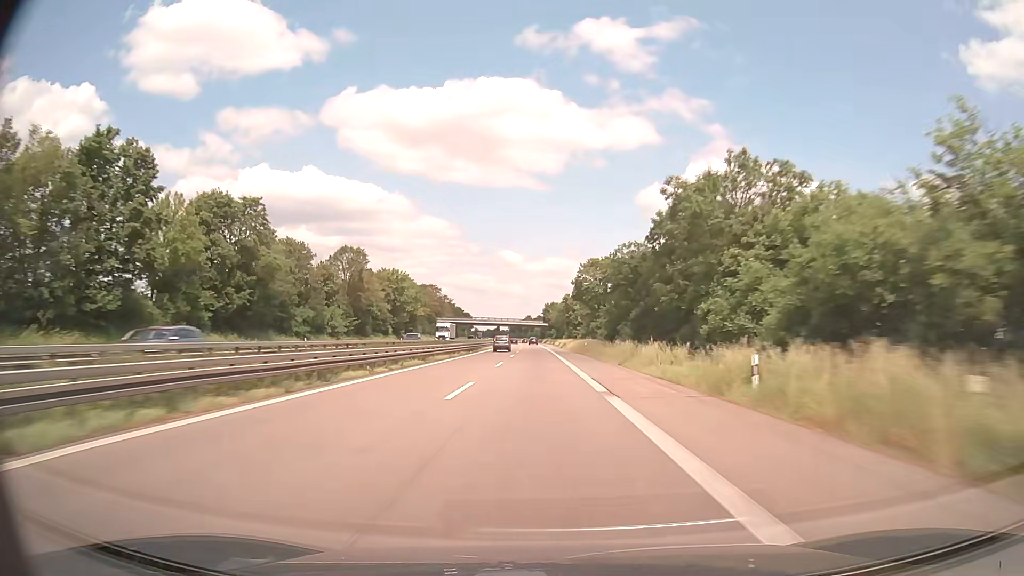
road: trunk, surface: asphalt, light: Day
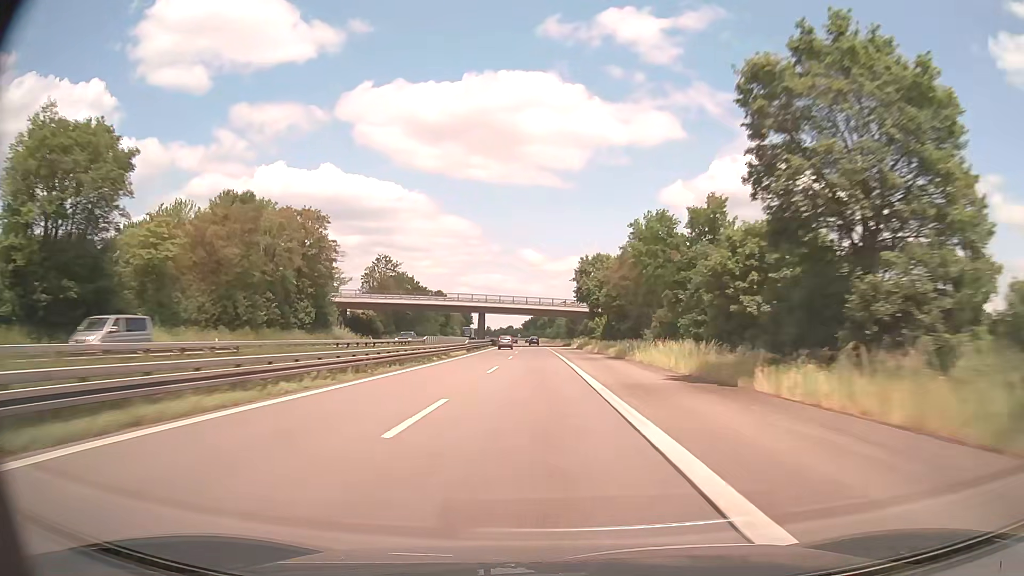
(-2.1, +113.9) m; -2°
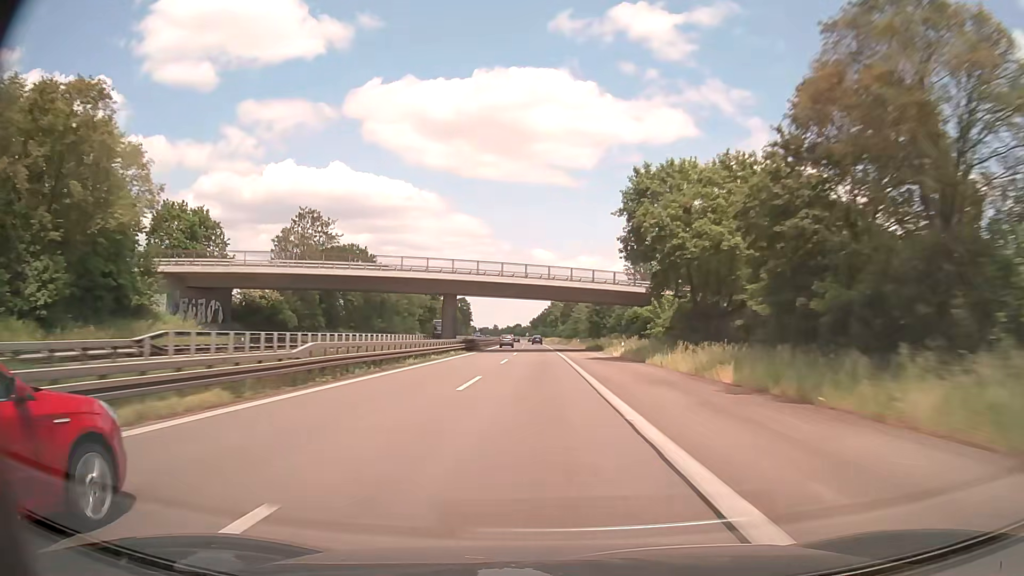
(-0.3, +45.9) m; -1°
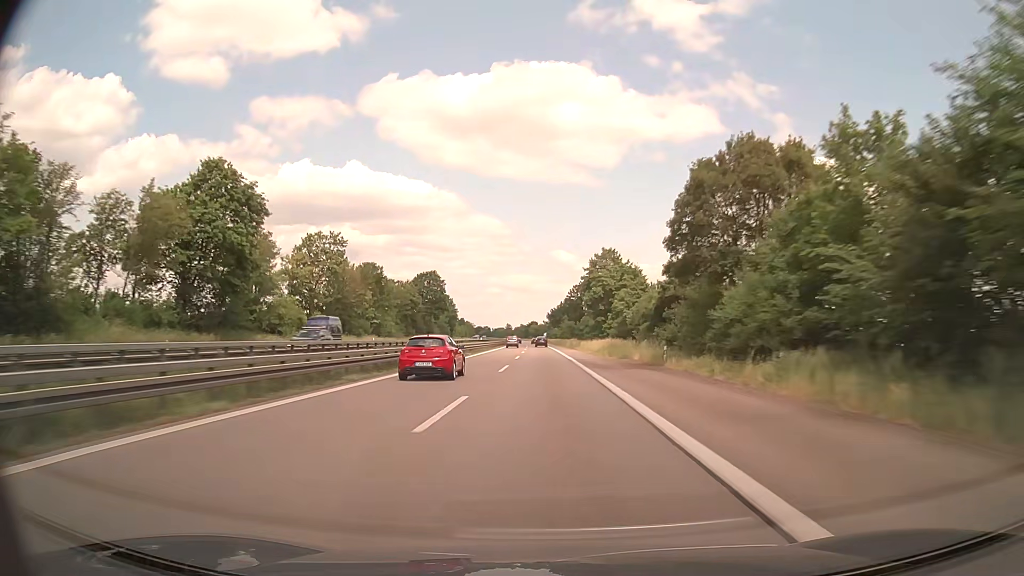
(-2.5, +115.4) m; -2°
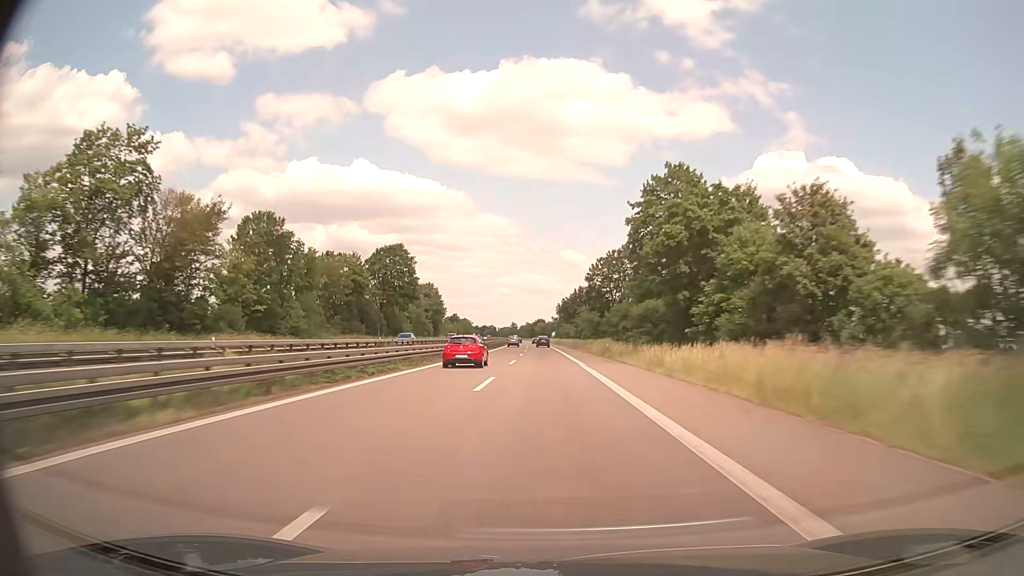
(-0.2, +46.4) m; -1°
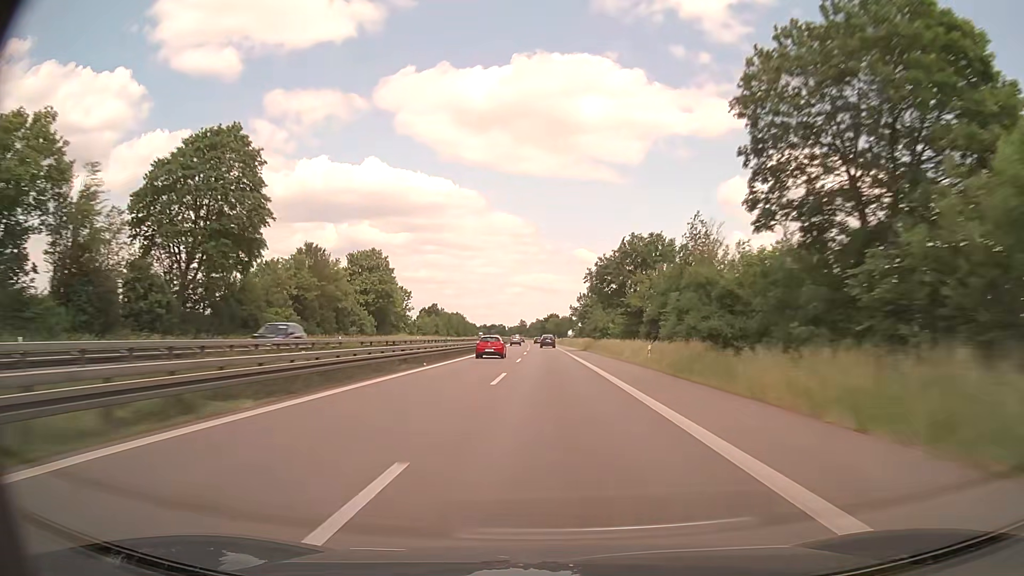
(-0.6, +70.0) m; -1°
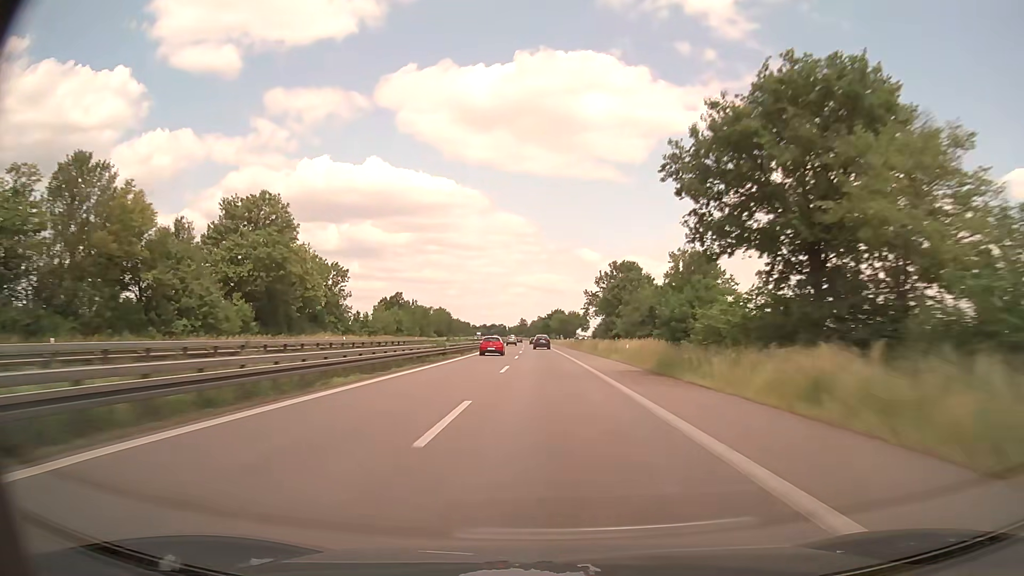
(-0.2, +46.8) m; 0°
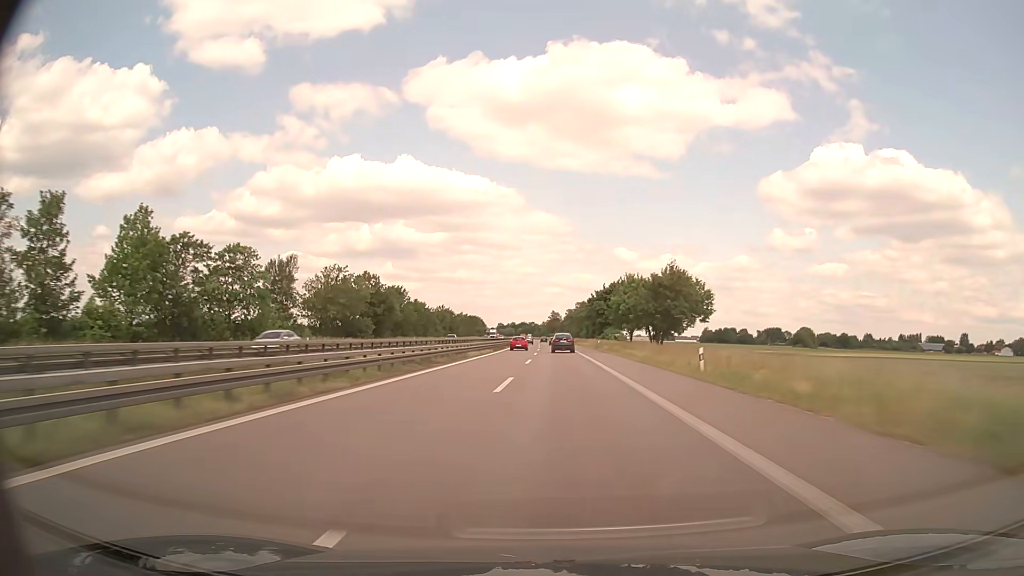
(-2.3, +117.5) m; -3°
(0, +10) (0, +20) (0, +30) (-1, +40) (-1, +50) (-1, +60) (-1, +70) (-2, +80) (-2, +90) (-2, +100) m
